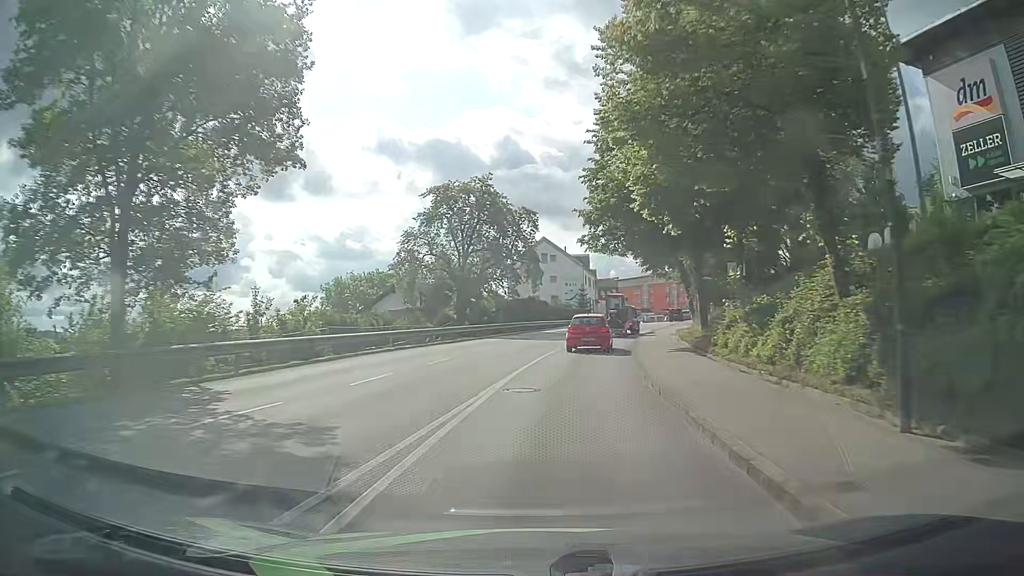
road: tertiary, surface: asphalt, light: Day
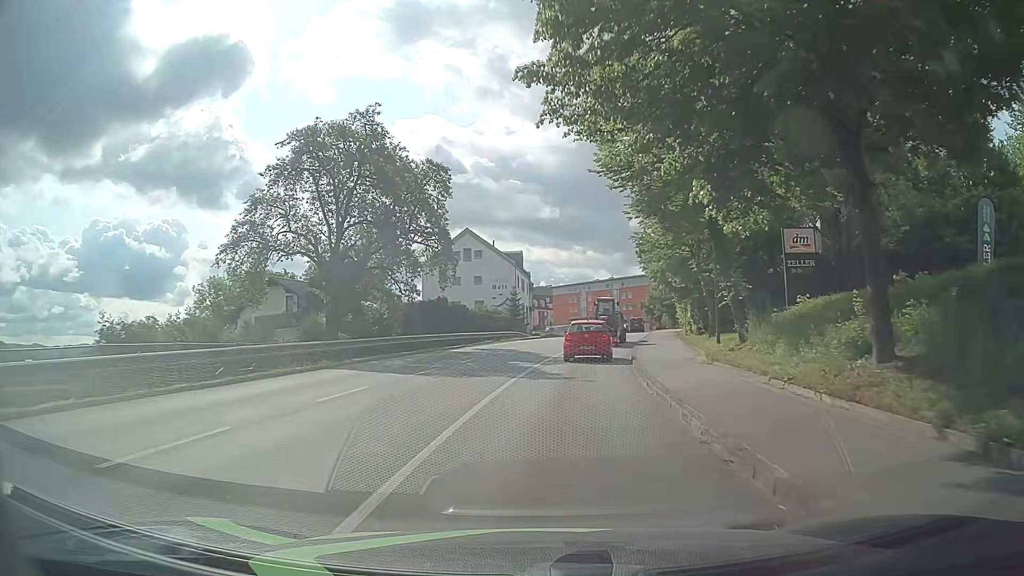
(+1.1, +19.6) m; +6°
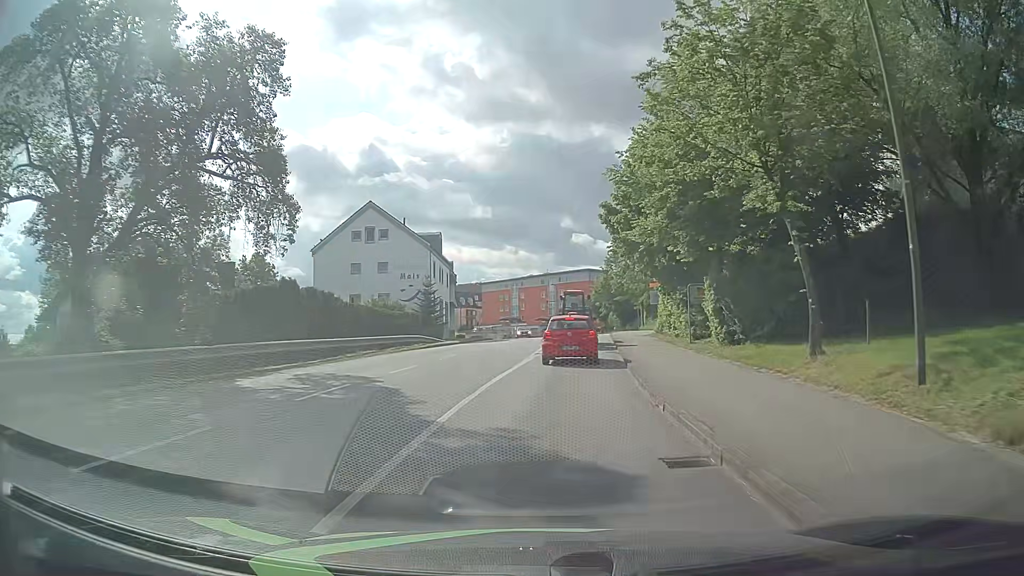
(+1.0, +17.8) m; +7°
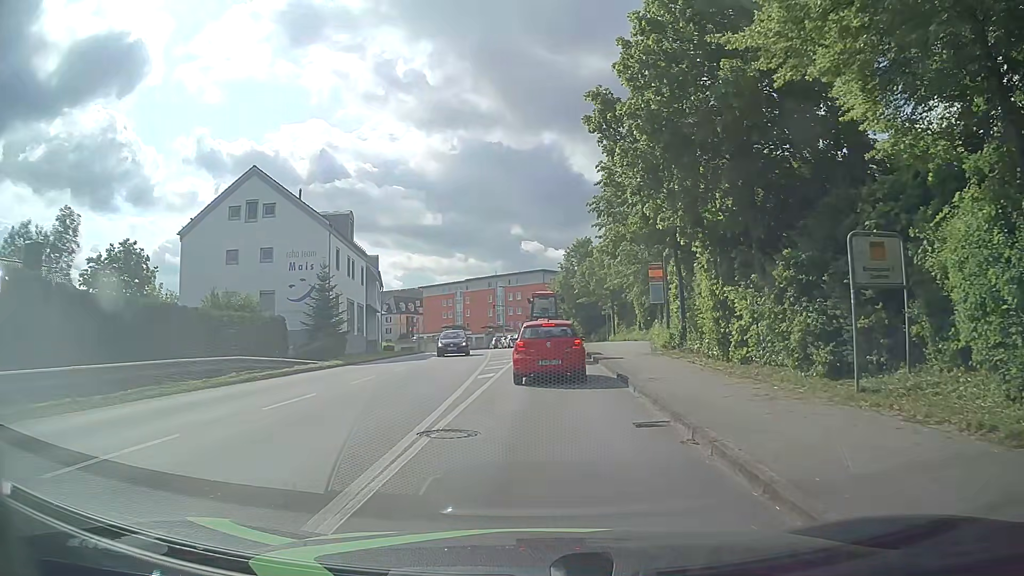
(+0.6, +17.5) m; +4°
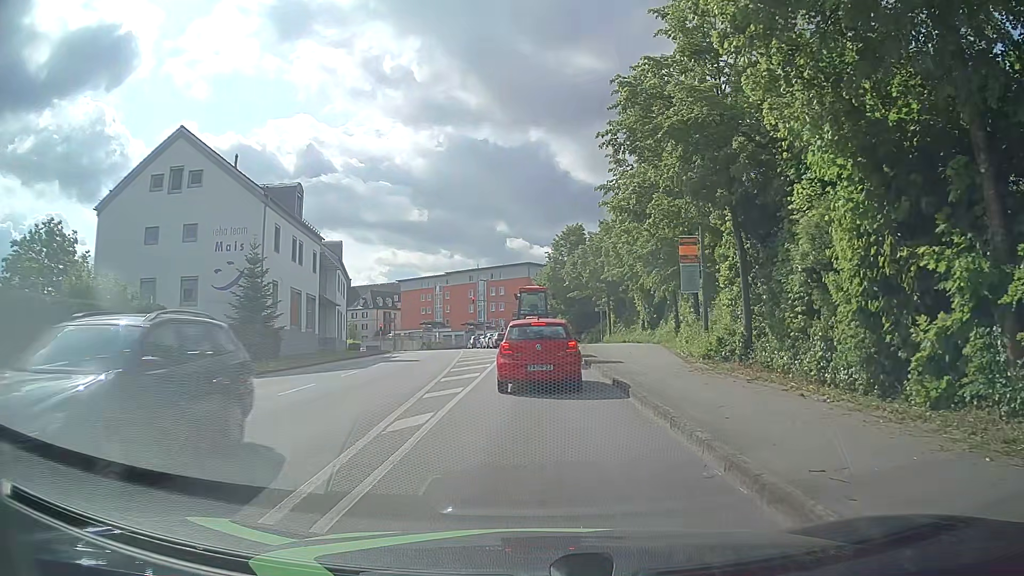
(0.0, +9.2) m; +1°
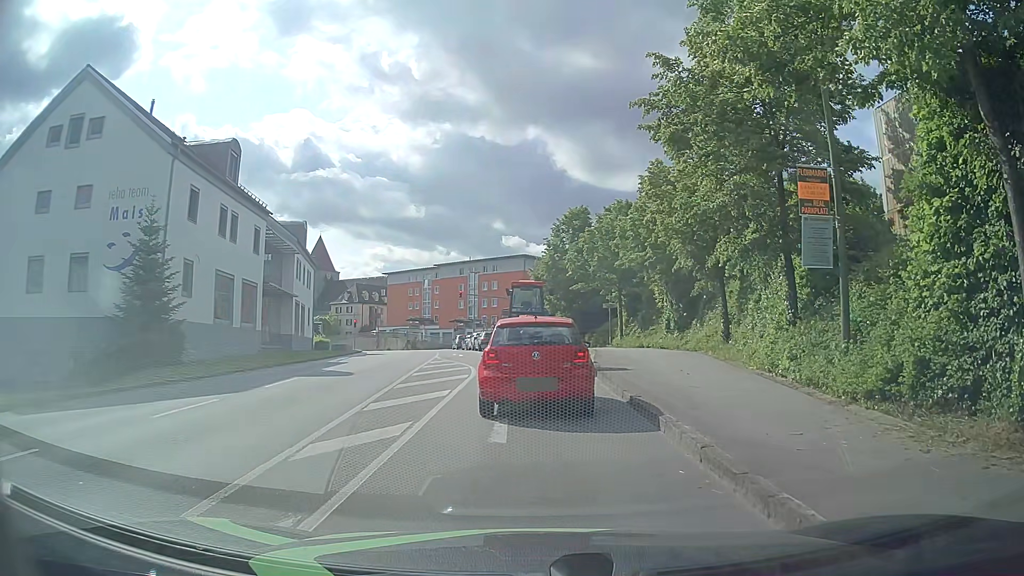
(0.0, +10.0) m; 0°
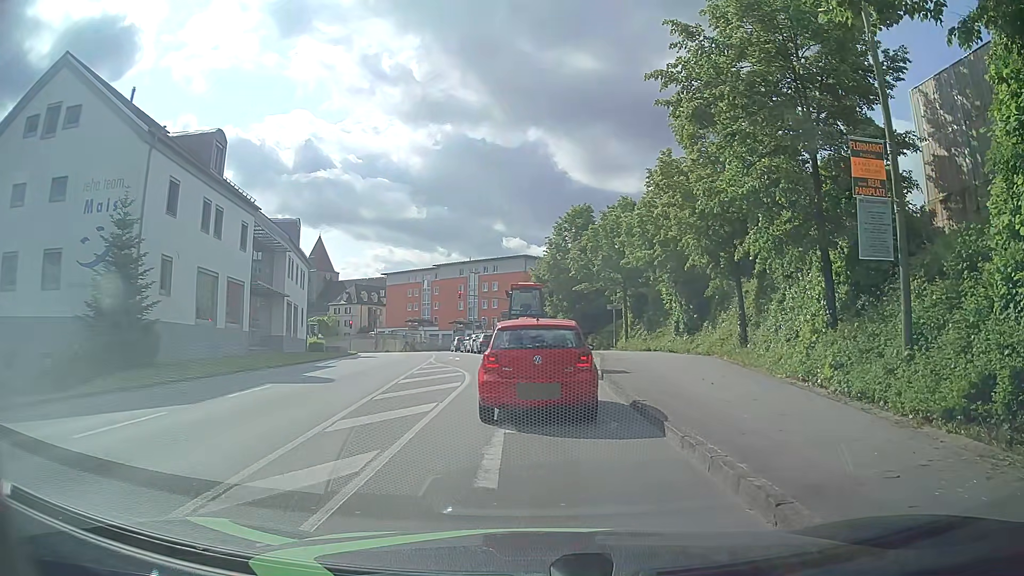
(0.0, +2.0) m; +1°
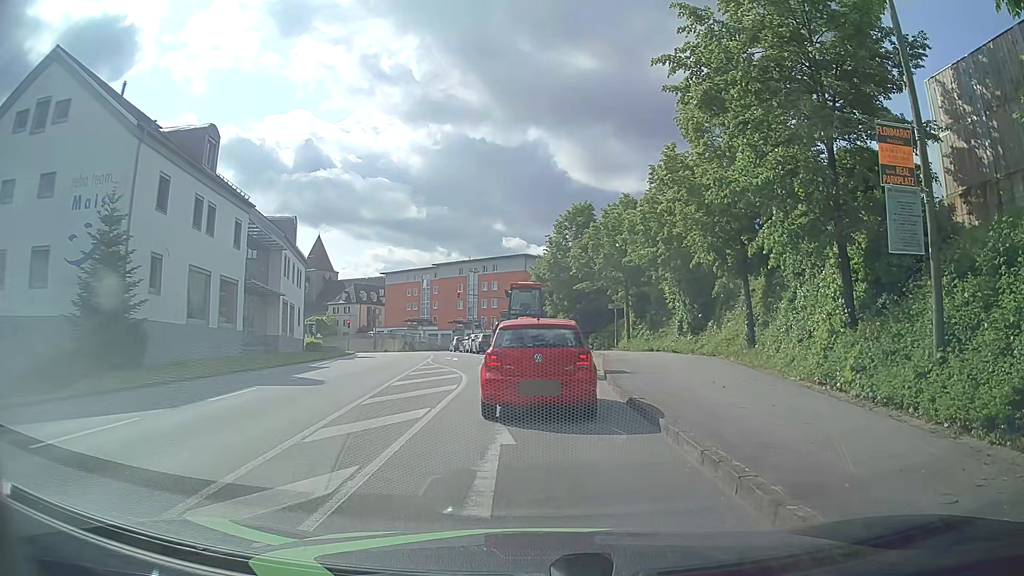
(0.0, +0.9) m; 0°
